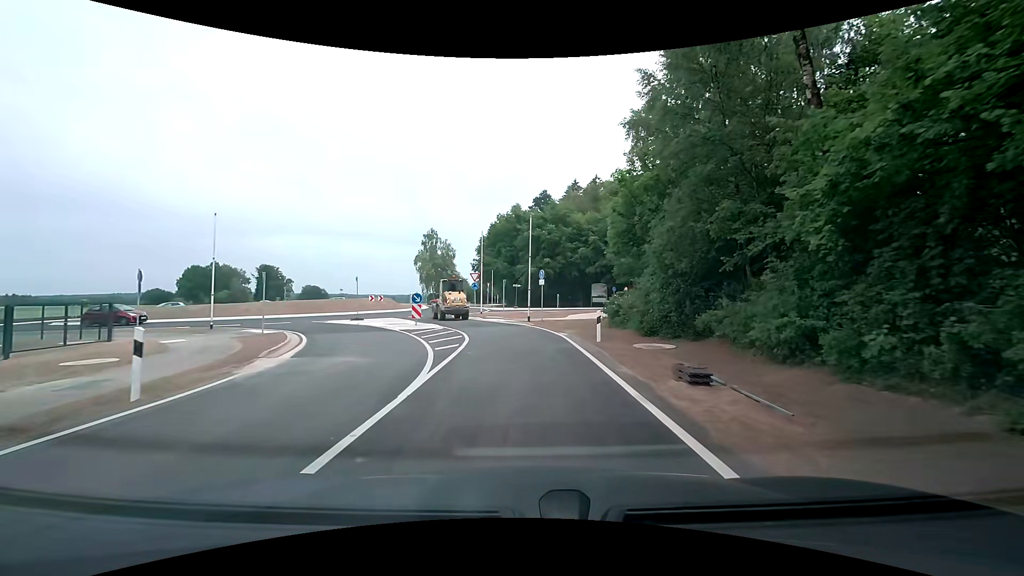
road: tertiary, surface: asphalt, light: Day
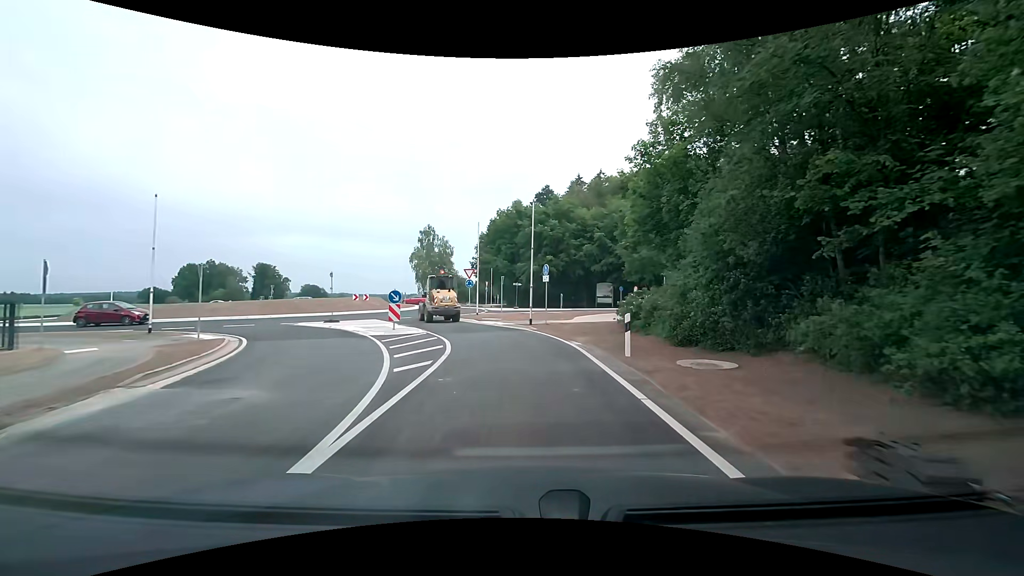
(0.0, +4.7) m; 0°
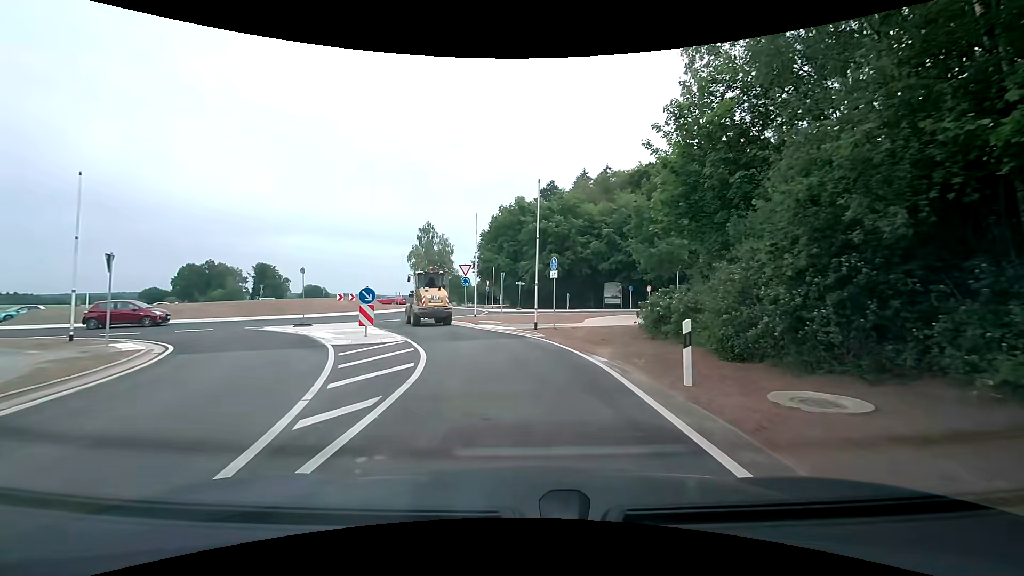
(0.0, +4.3) m; -1°
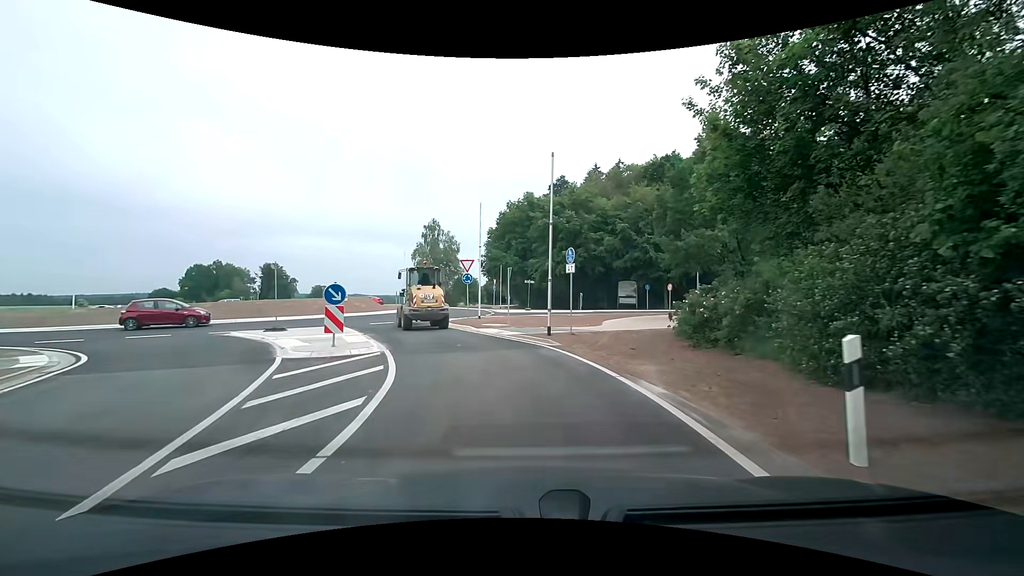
(-0.1, +3.8) m; -1°
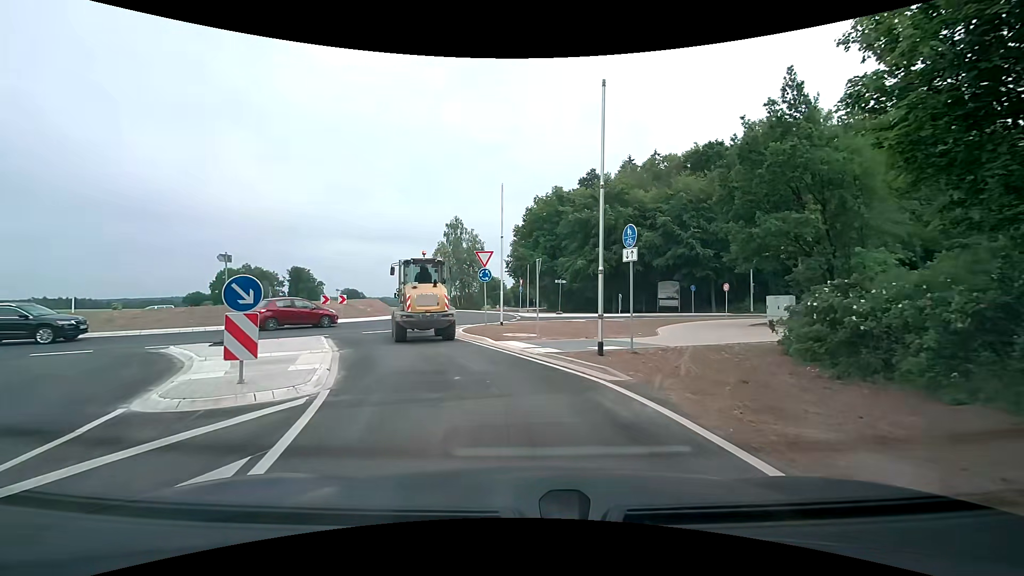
(-0.1, +5.8) m; -2°
